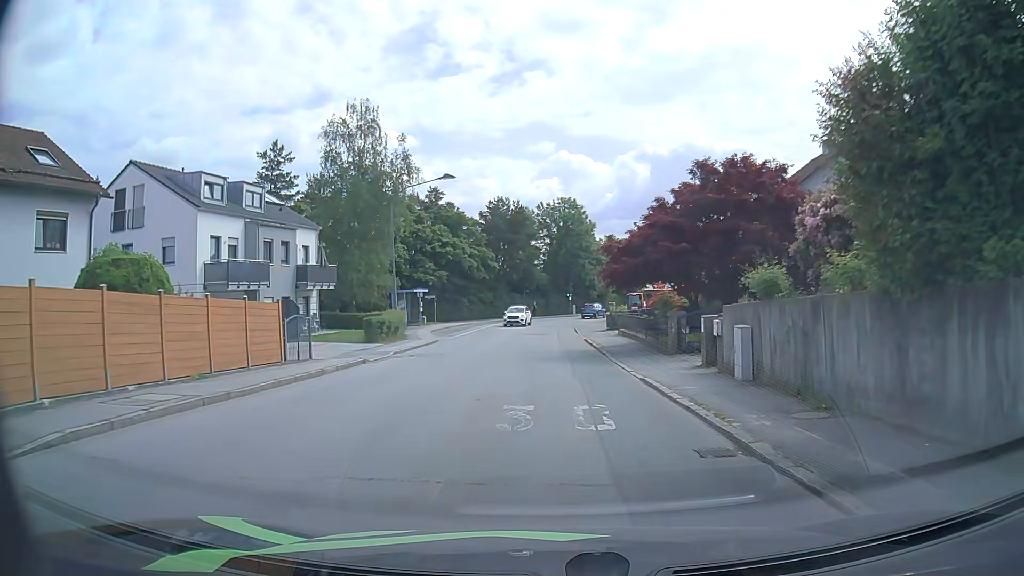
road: unclassified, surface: asphalt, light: Day
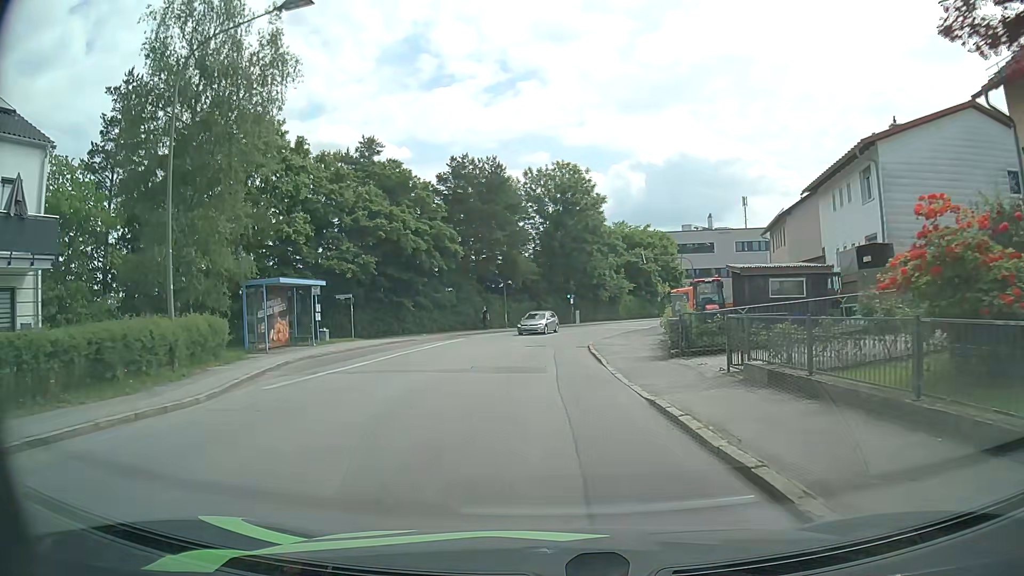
(+0.2, +24.3) m; +1°
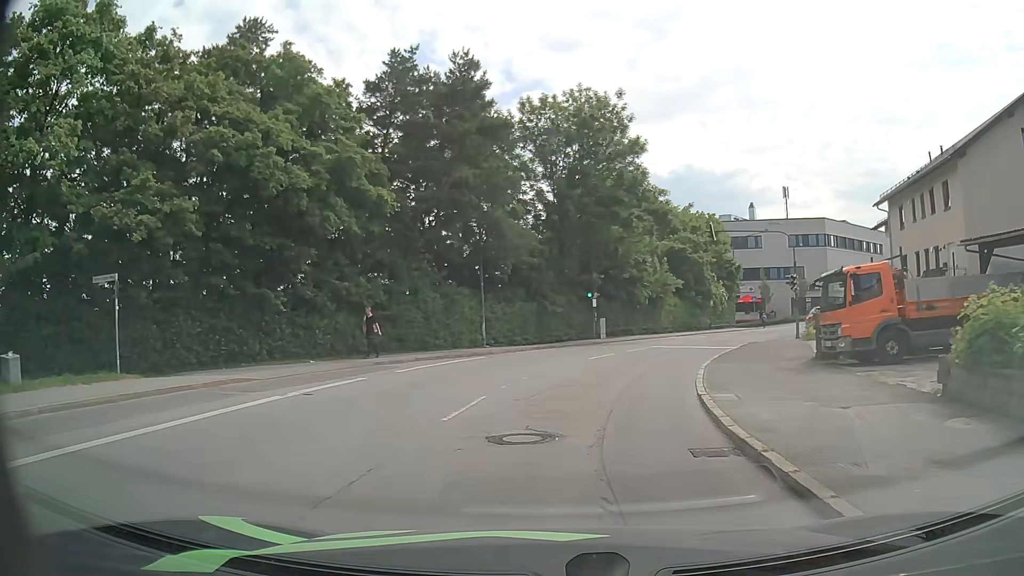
(-0.3, +22.0) m; -1°
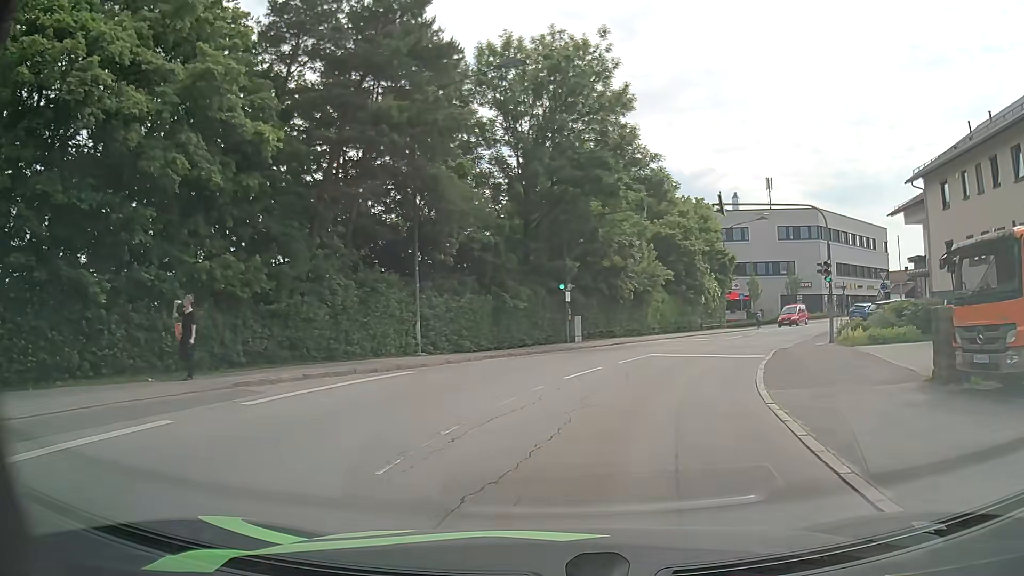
(+0.2, +8.0) m; +3°
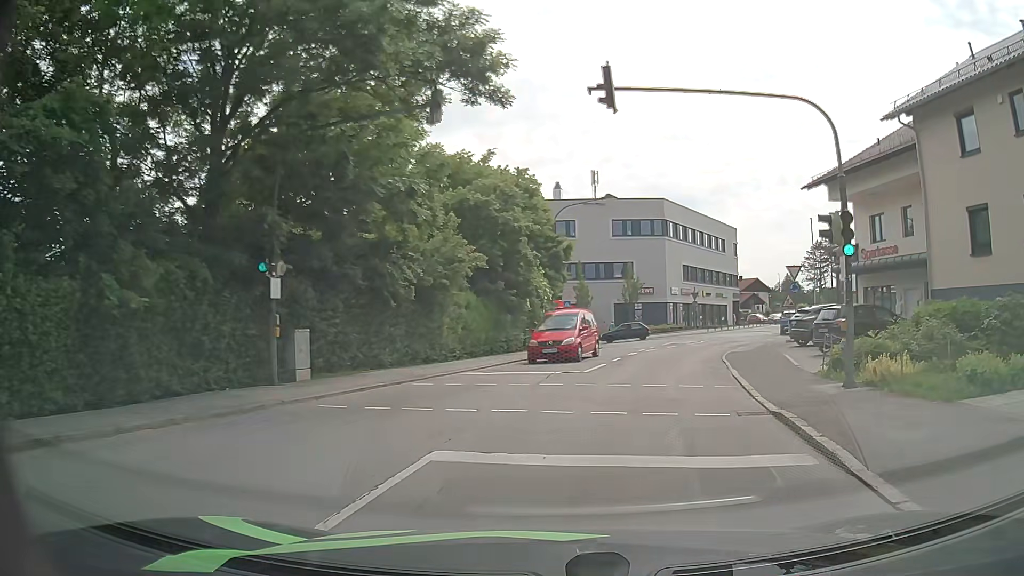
(+1.8, +14.9) m; +16°
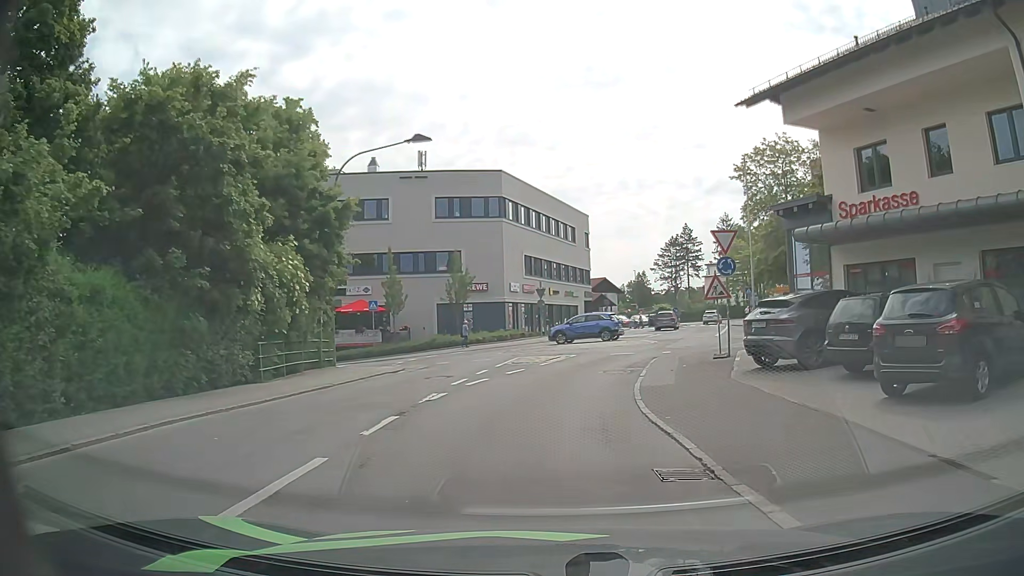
(+2.0, +13.7) m; +15°
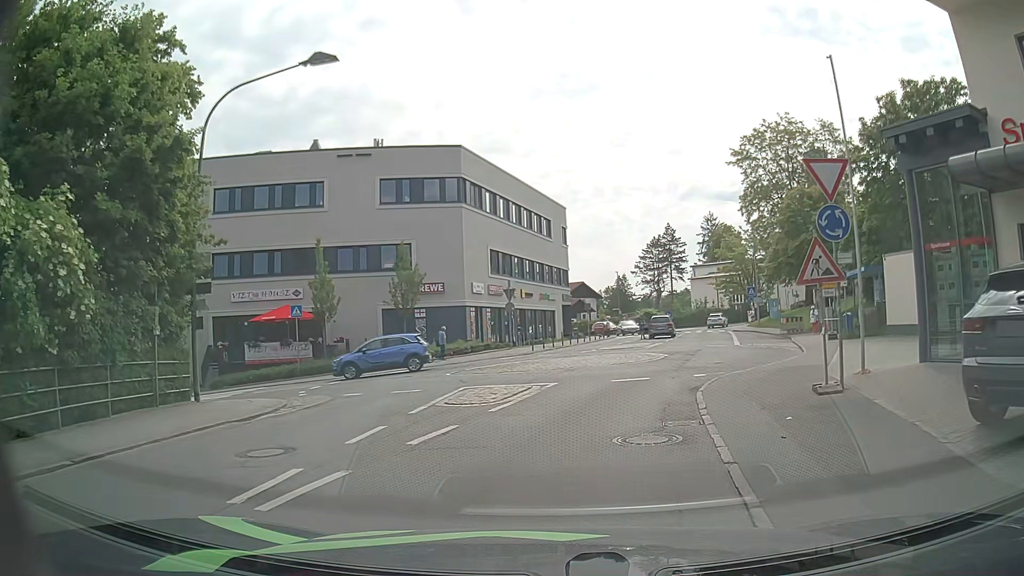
(+0.2, +9.3) m; +2°
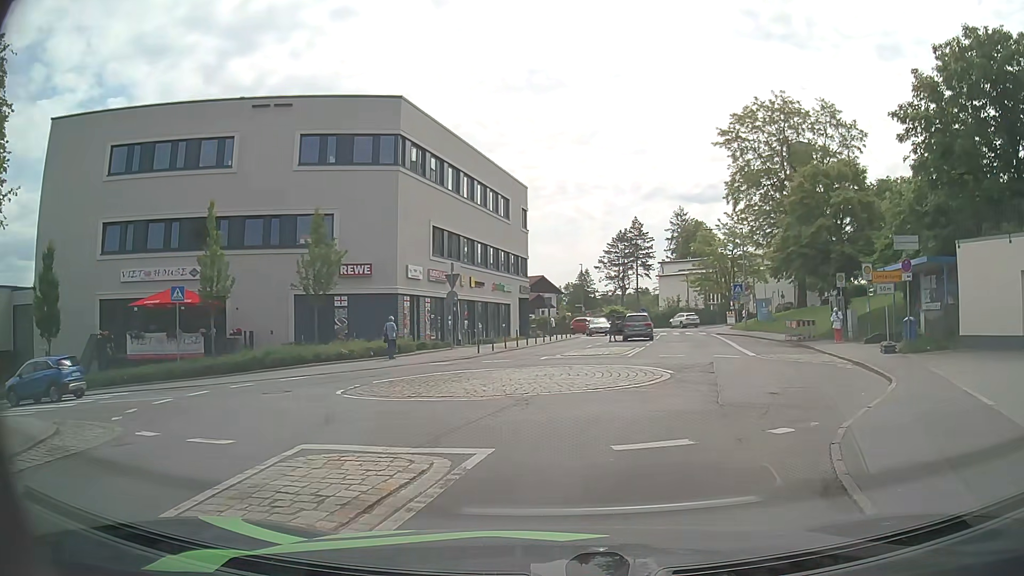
(+0.2, +8.1) m; +4°
